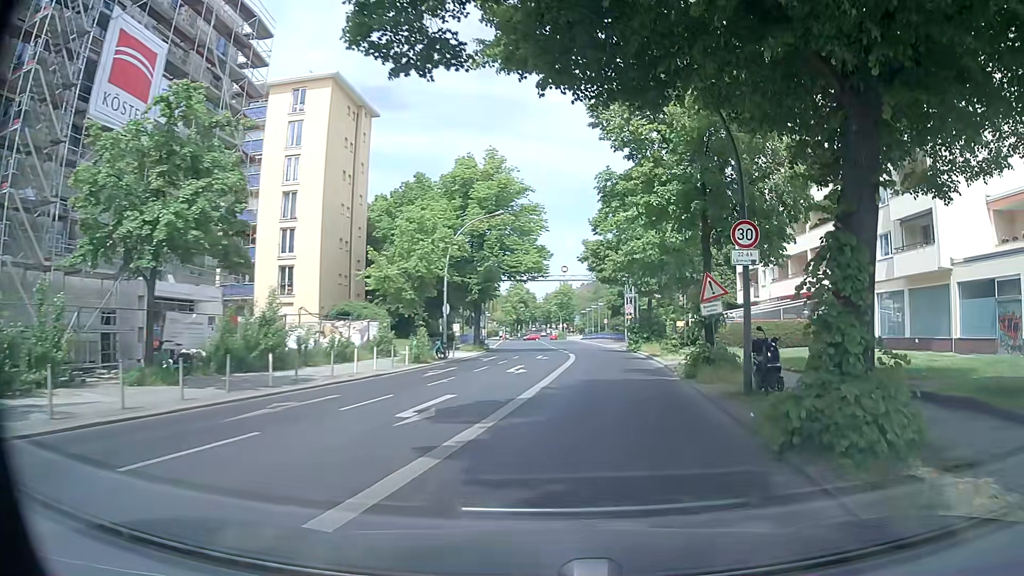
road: secondary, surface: asphalt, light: Day
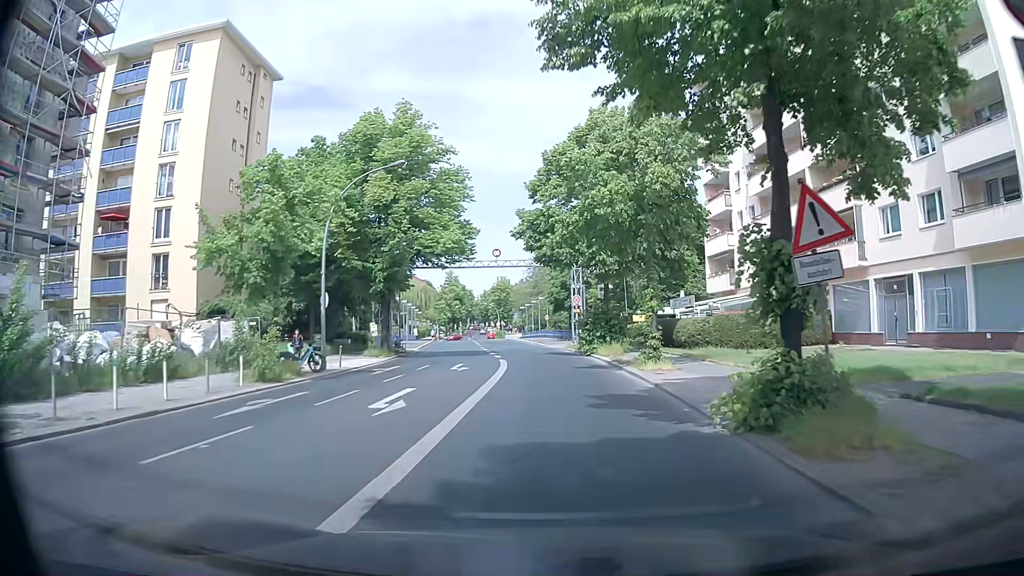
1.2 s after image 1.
(+0.7, +11.2) m; +5°
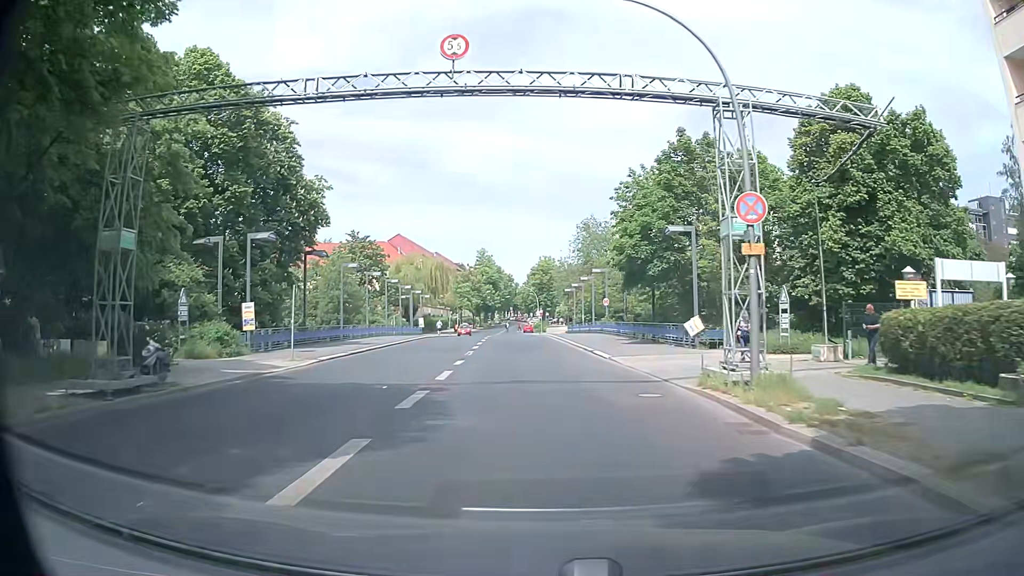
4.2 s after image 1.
(-0.2, +35.3) m; -5°
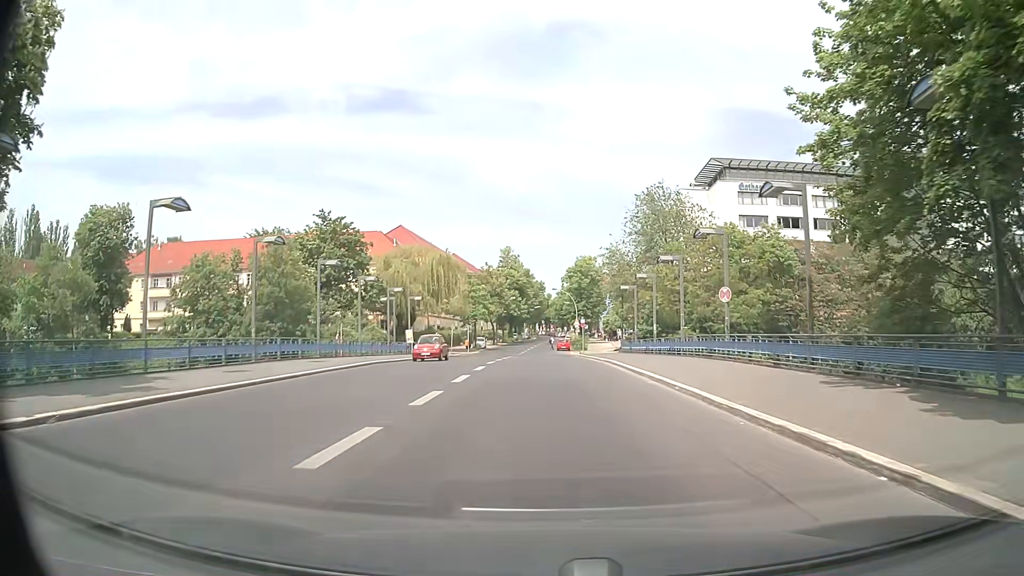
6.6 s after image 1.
(-0.2, +28.8) m; -1°
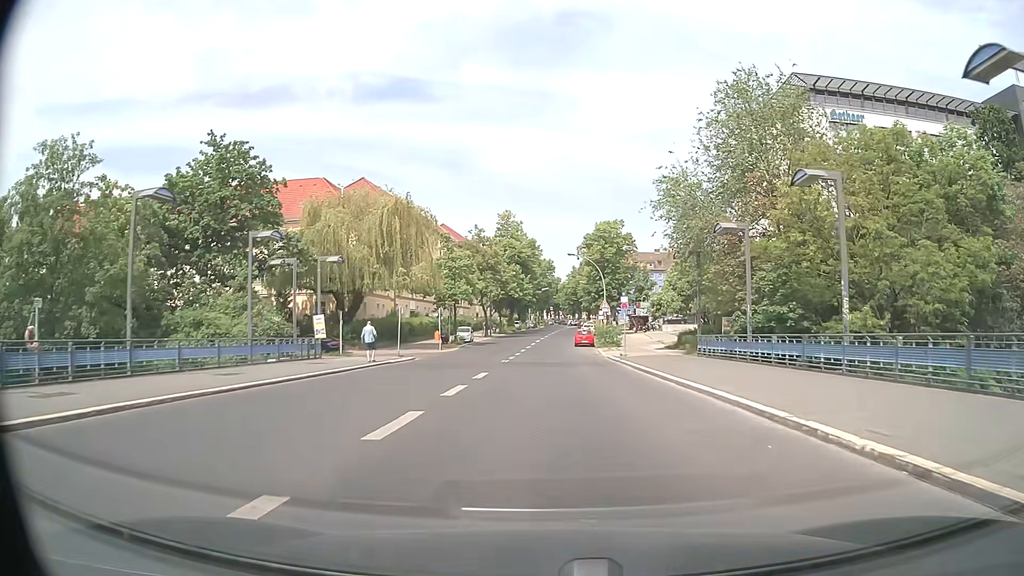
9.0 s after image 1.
(-0.3, +28.7) m; 0°
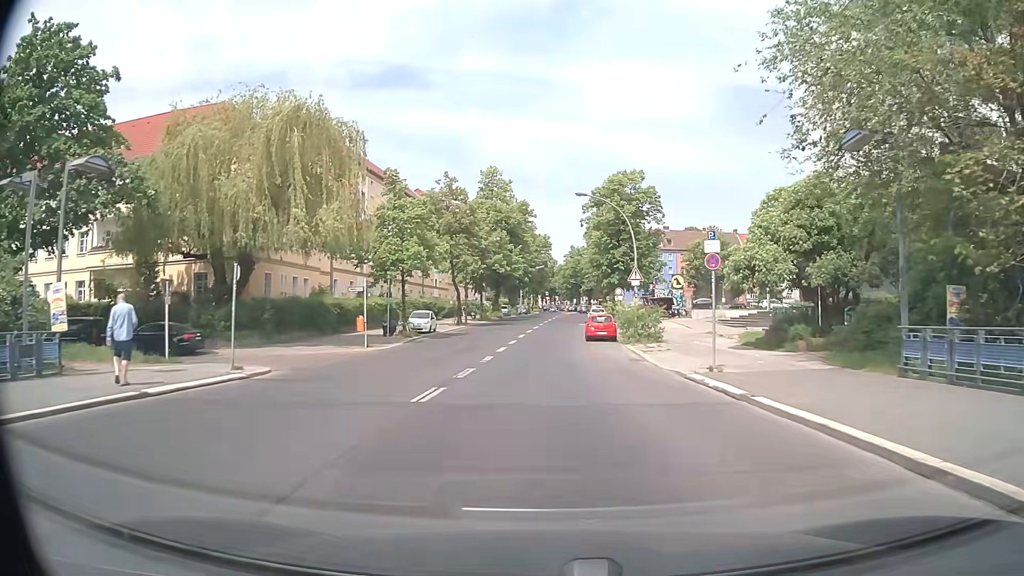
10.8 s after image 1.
(0.0, +21.5) m; 0°
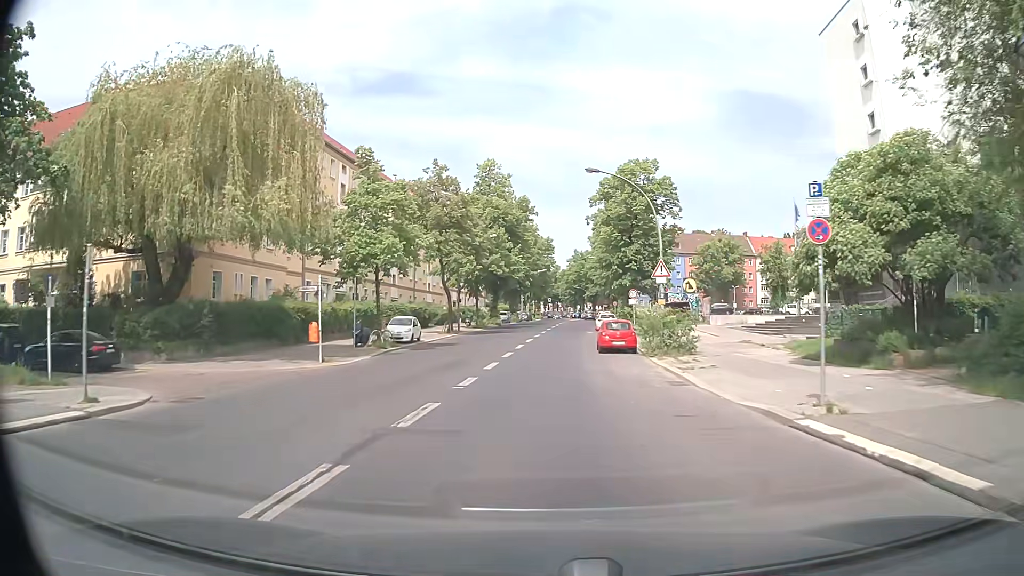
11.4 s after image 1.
(0.0, +7.2) m; 0°
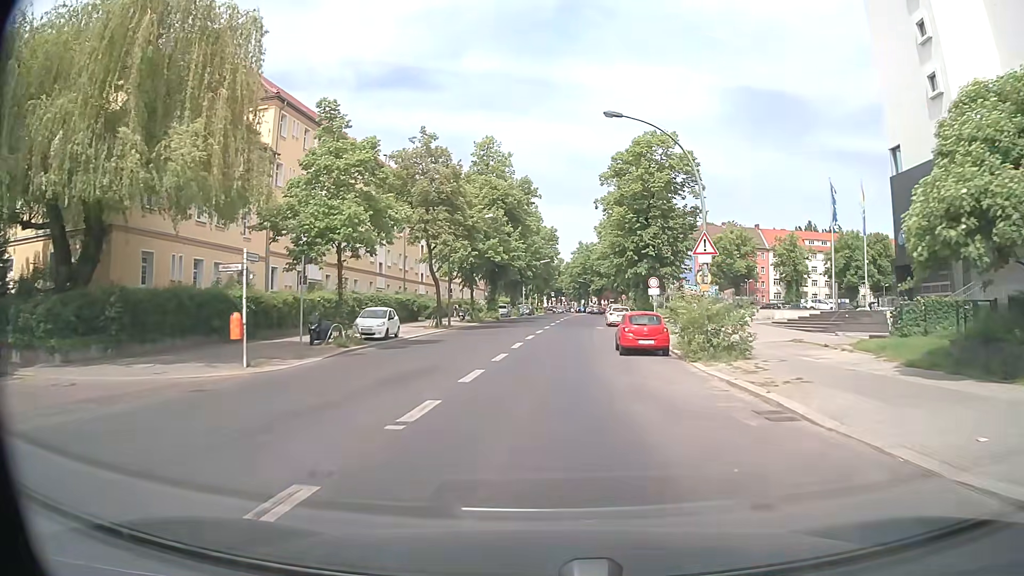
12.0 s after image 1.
(0.0, +7.1) m; 0°
(0, +10) (0, +20) (+1, +30) (+1, +40) (+2, +50) (+3, +60) (+4, +70) (+5, +80) (+6, +90) (+7, +100) m
